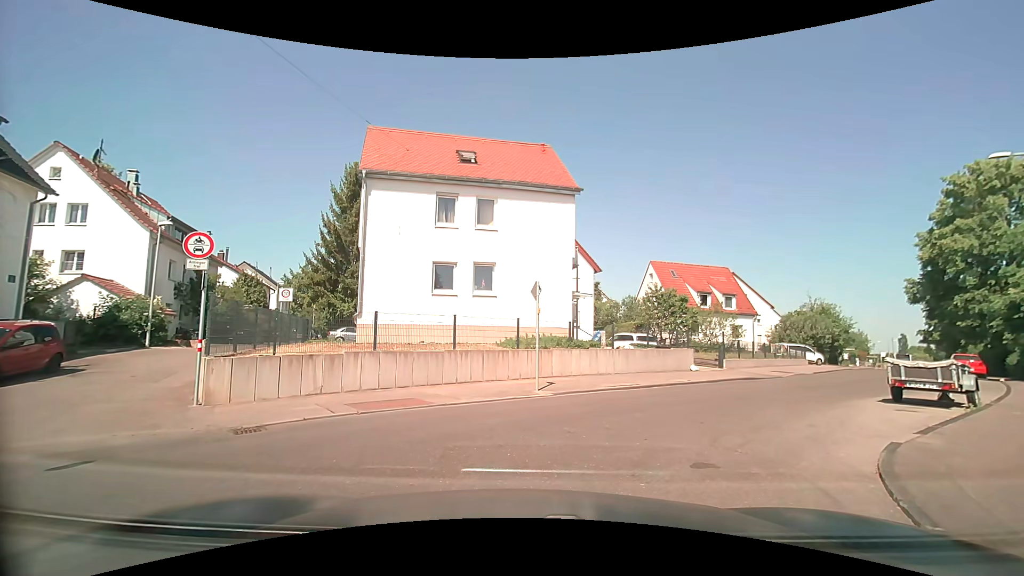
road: residential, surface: asphalt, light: Day
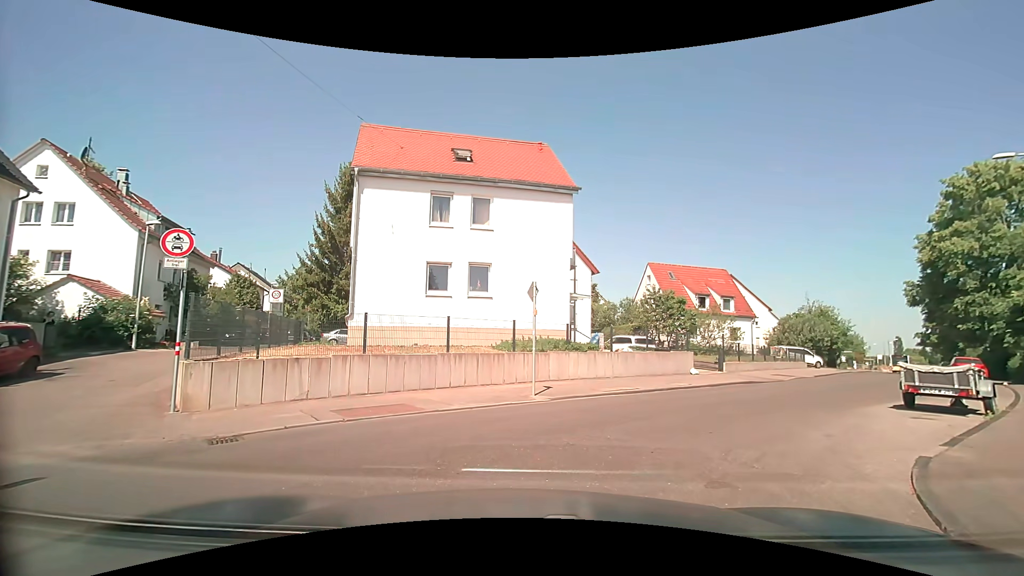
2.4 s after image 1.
(0.0, +0.6) m; 0°
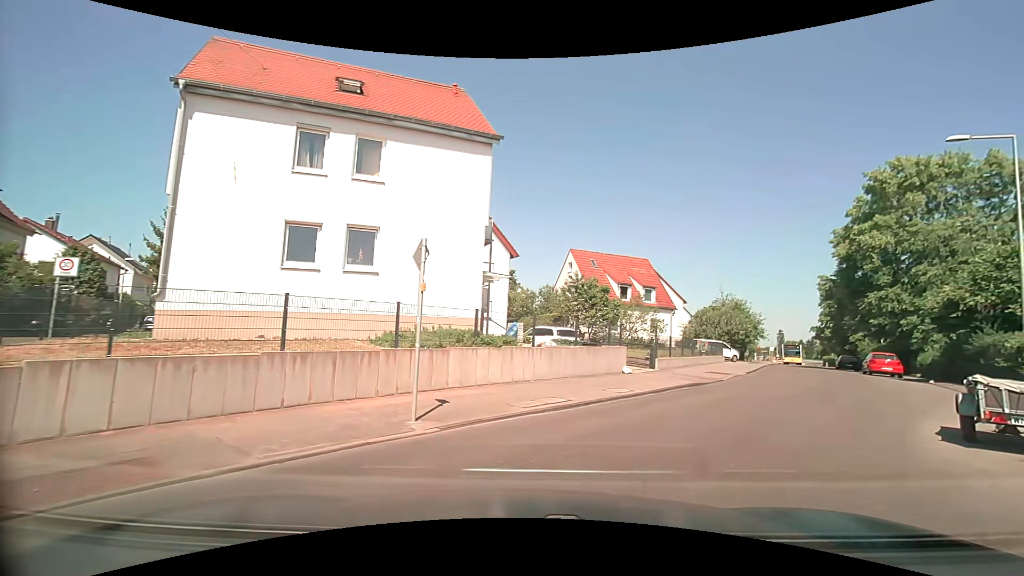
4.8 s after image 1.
(+0.4, +5.1) m; +11°
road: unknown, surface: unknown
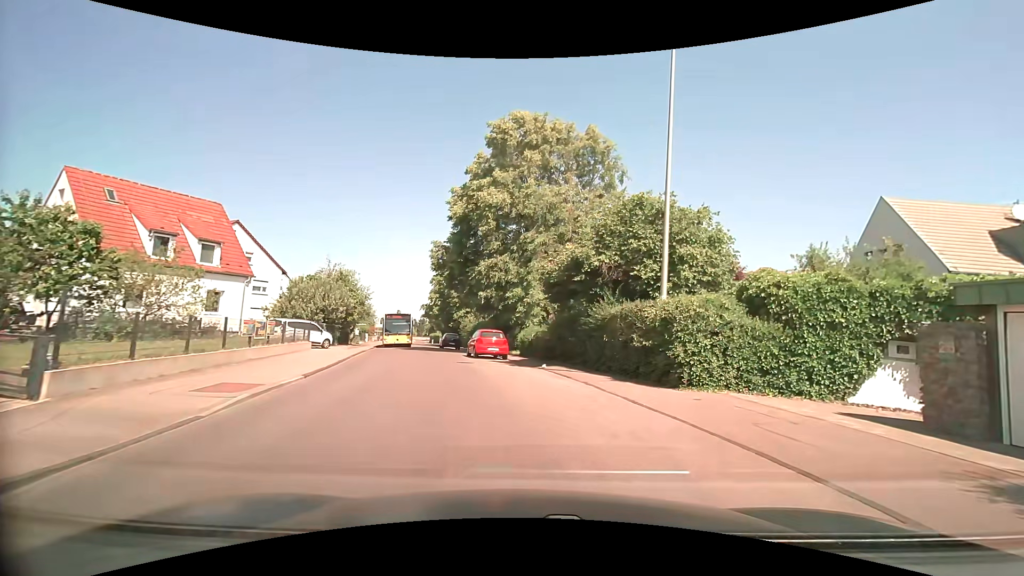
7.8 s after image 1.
(+5.5, +12.1) m; +40°
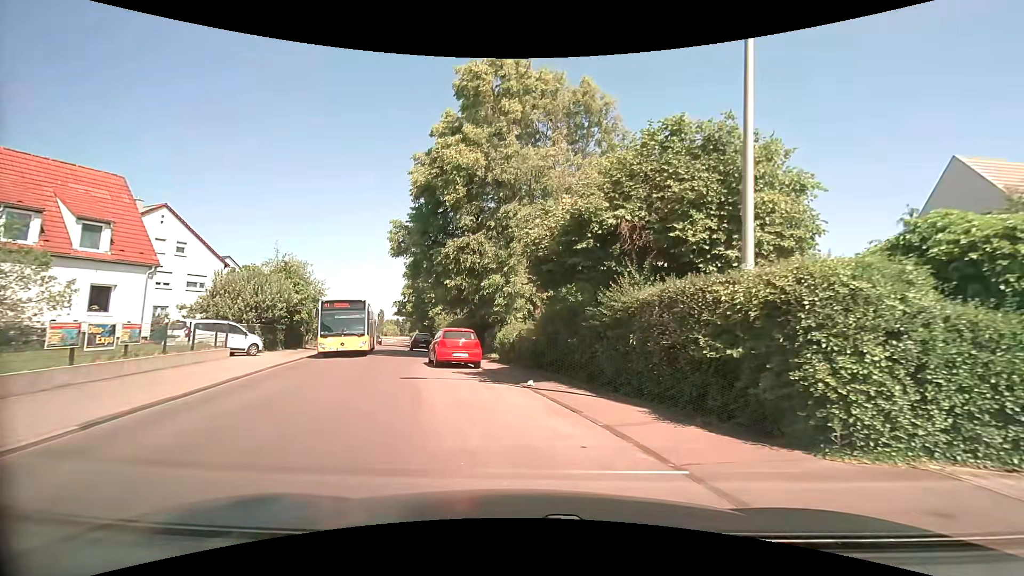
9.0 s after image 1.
(+0.3, +6.5) m; +4°
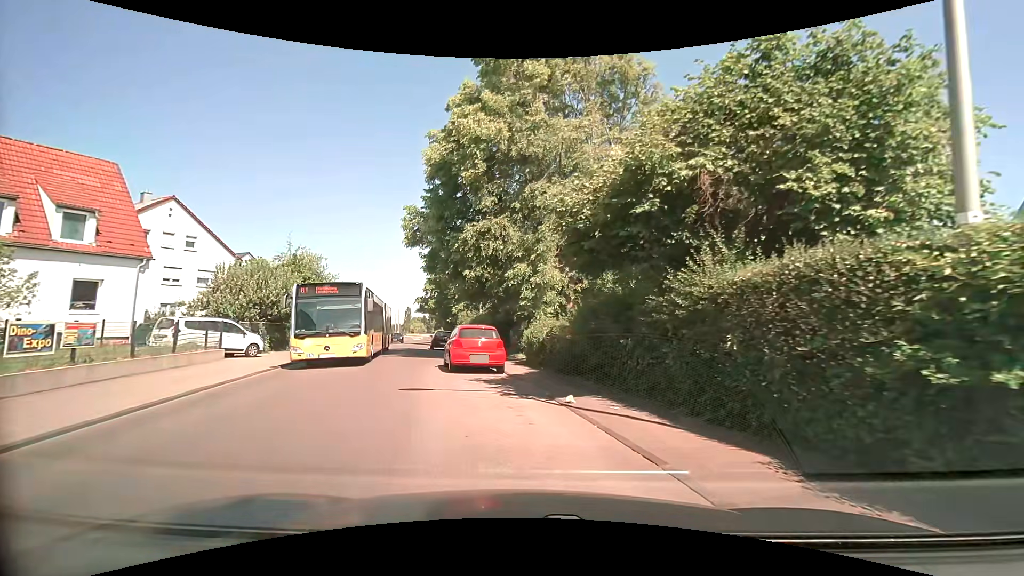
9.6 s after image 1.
(-0.1, +3.1) m; -3°
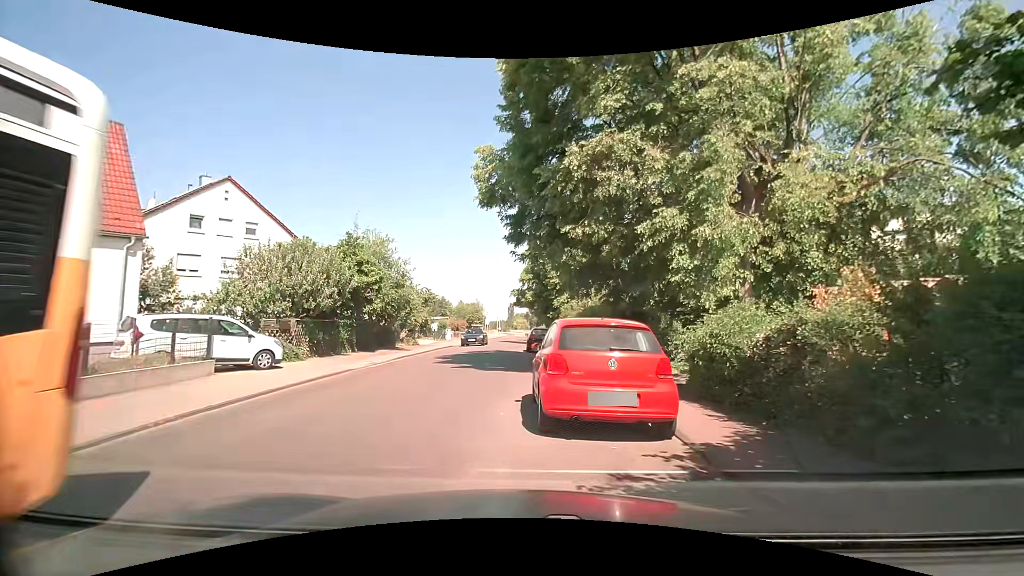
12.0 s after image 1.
(-0.7, +8.5) m; -11°
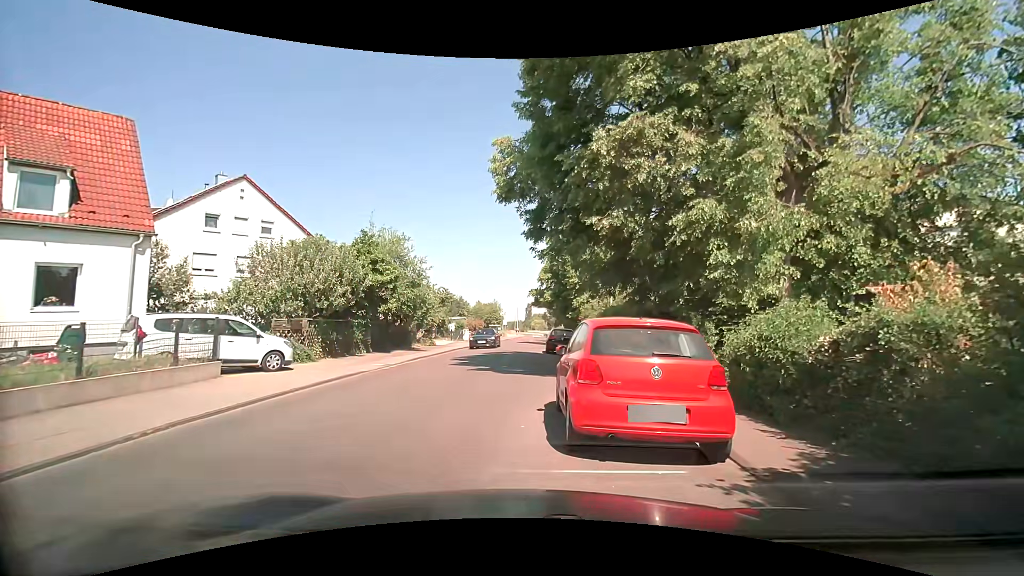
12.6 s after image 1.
(0.0, +0.8) m; 0°
(-2, +10) (-3, +20) (-3, +30) (-2, +40) (-2, +50) (-2, +60) (-2, +70) (-2, +80) (-2, +90) (-2, +100) m
